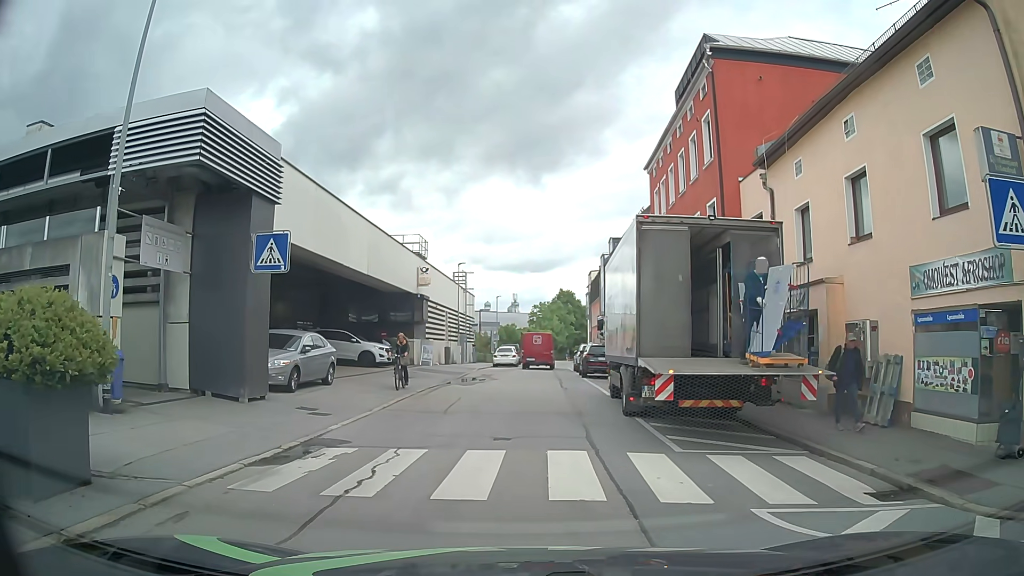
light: Day
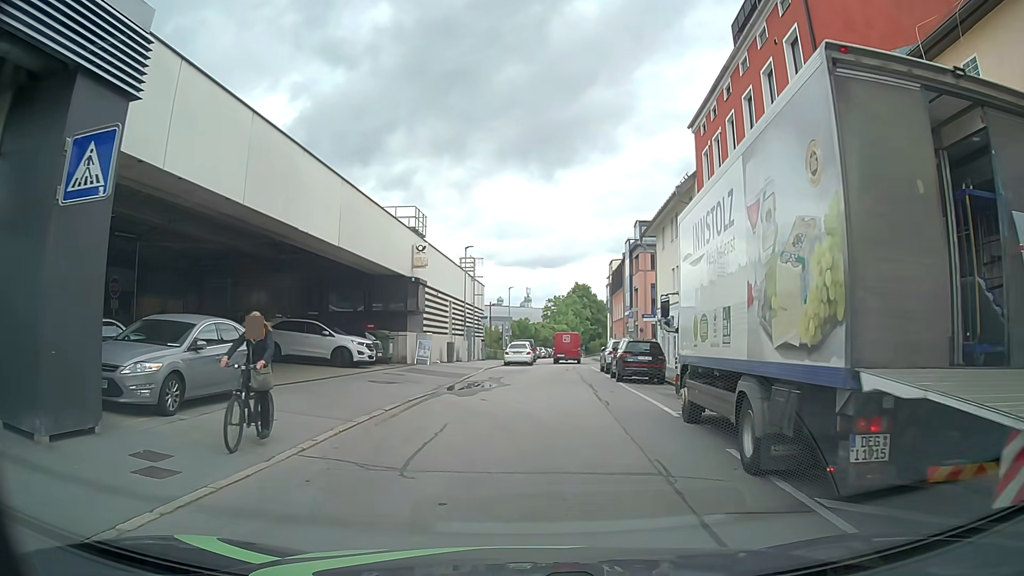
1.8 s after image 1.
(-0.1, +7.2) m; -1°
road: residential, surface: asphalt
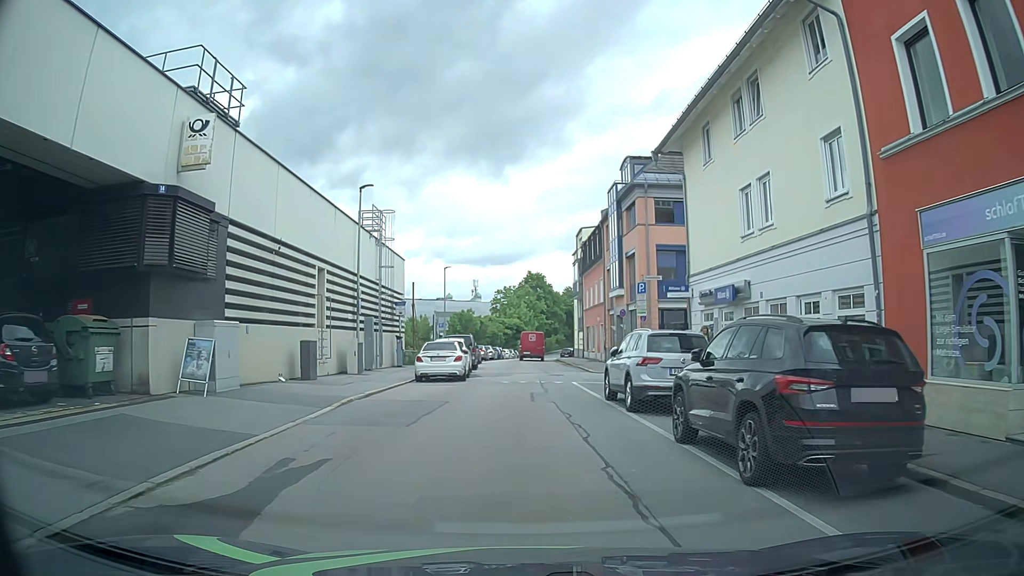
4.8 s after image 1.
(+0.9, +19.1) m; +3°
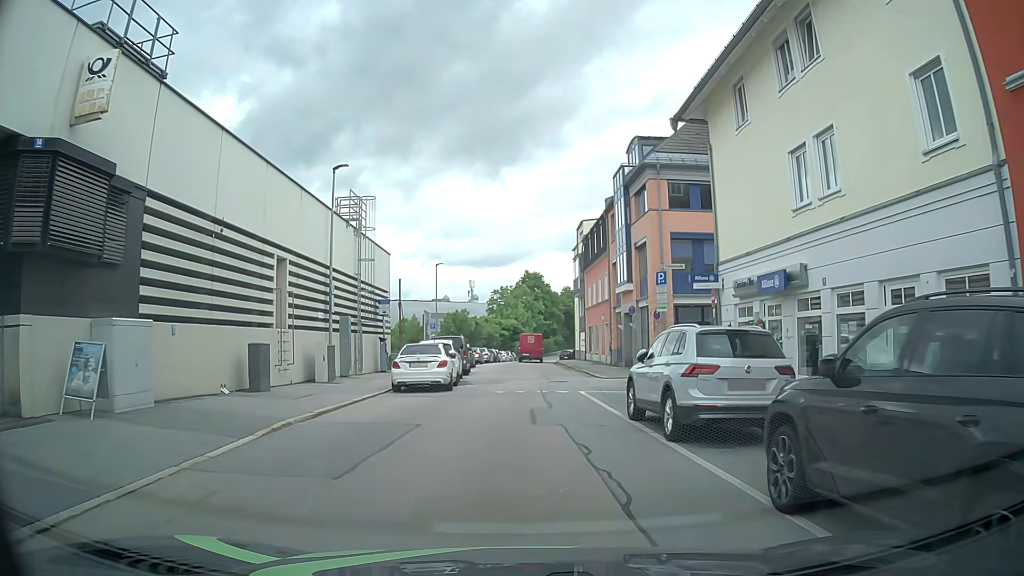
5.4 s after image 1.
(0.0, +3.9) m; 0°
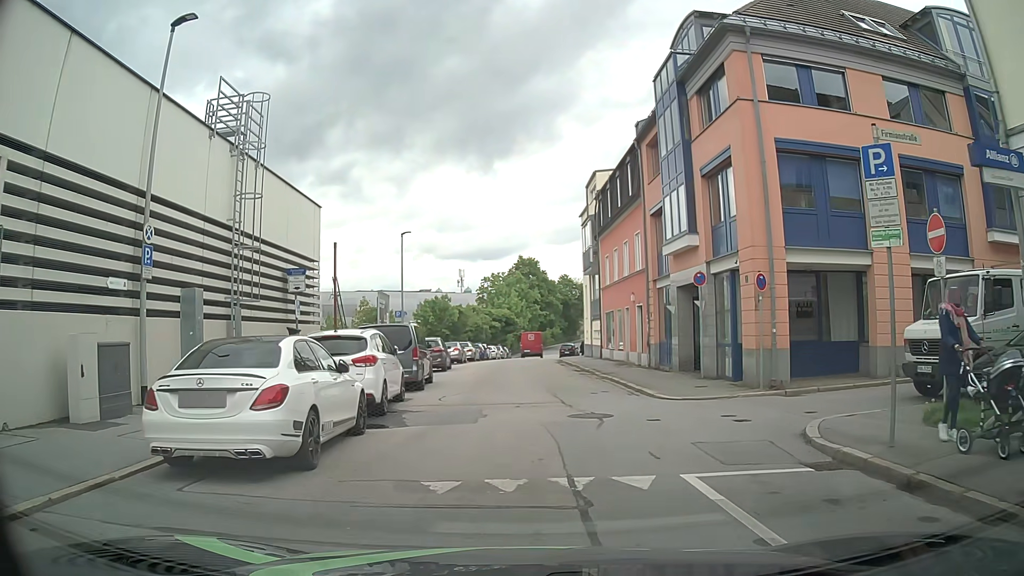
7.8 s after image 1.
(+0.2, +12.9) m; +1°
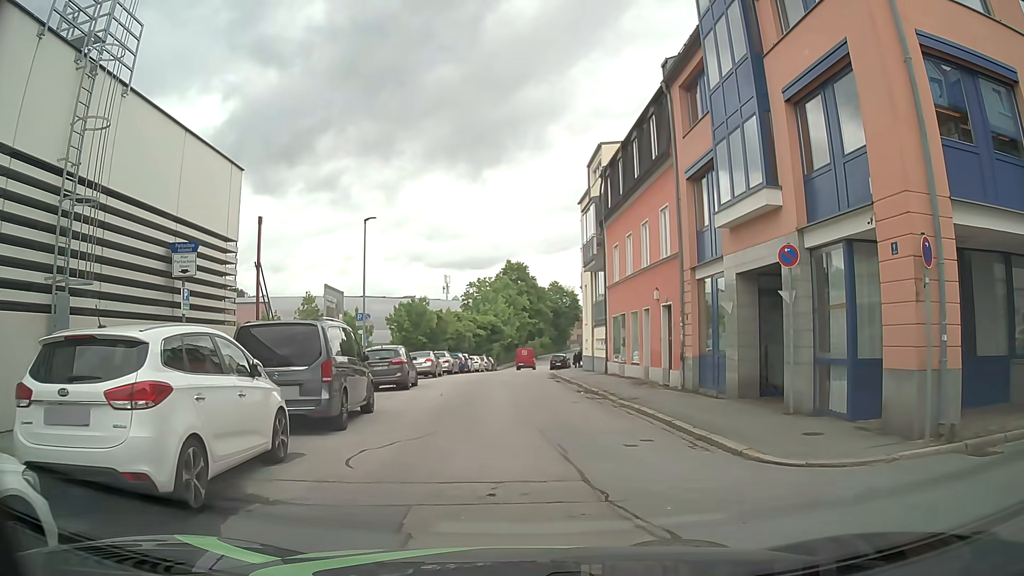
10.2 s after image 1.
(+0.1, +7.2) m; +1°
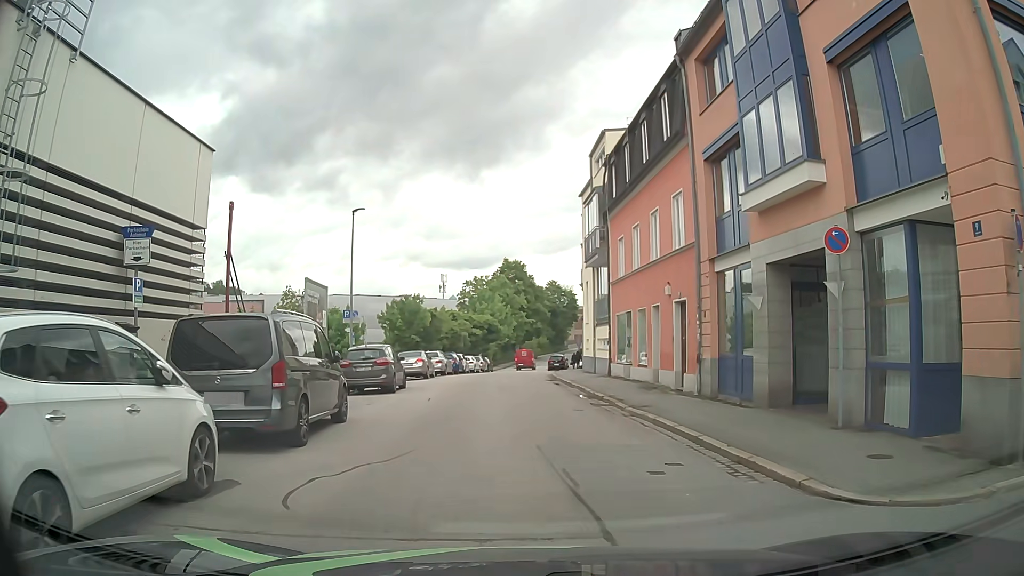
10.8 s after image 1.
(0.0, +2.2) m; +1°
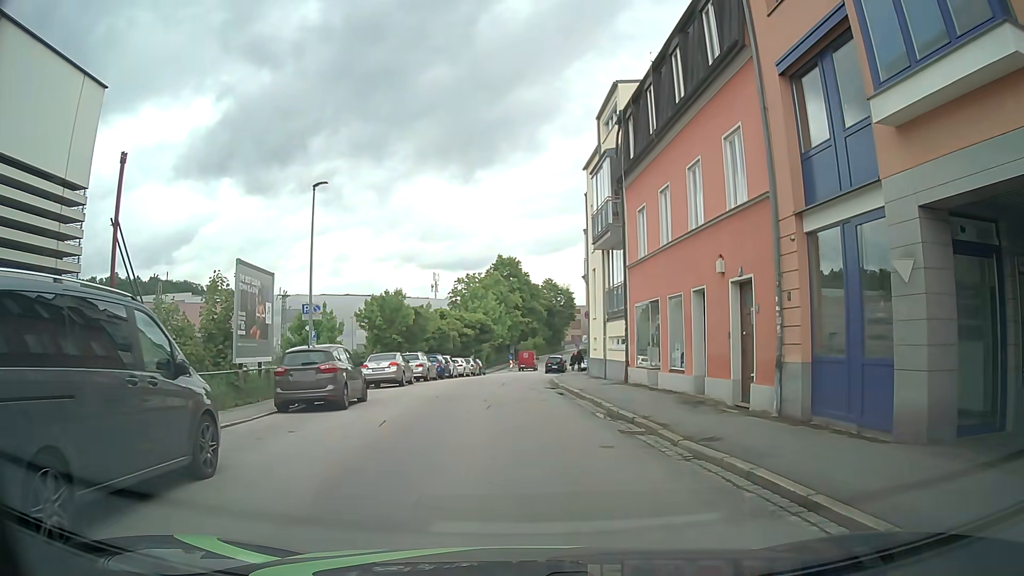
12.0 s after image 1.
(0.0, +5.9) m; -1°
